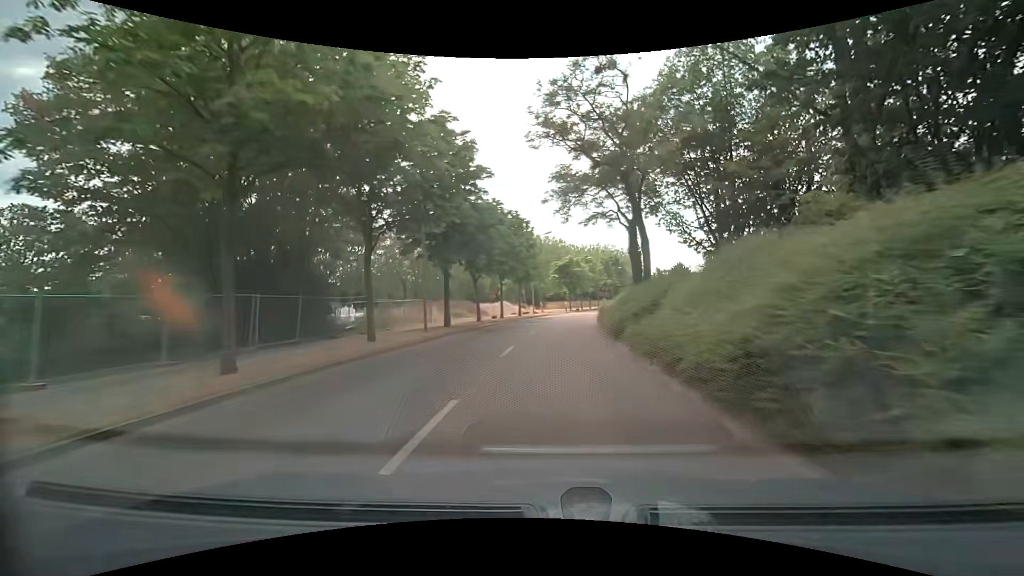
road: tertiary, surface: asphalt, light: Day
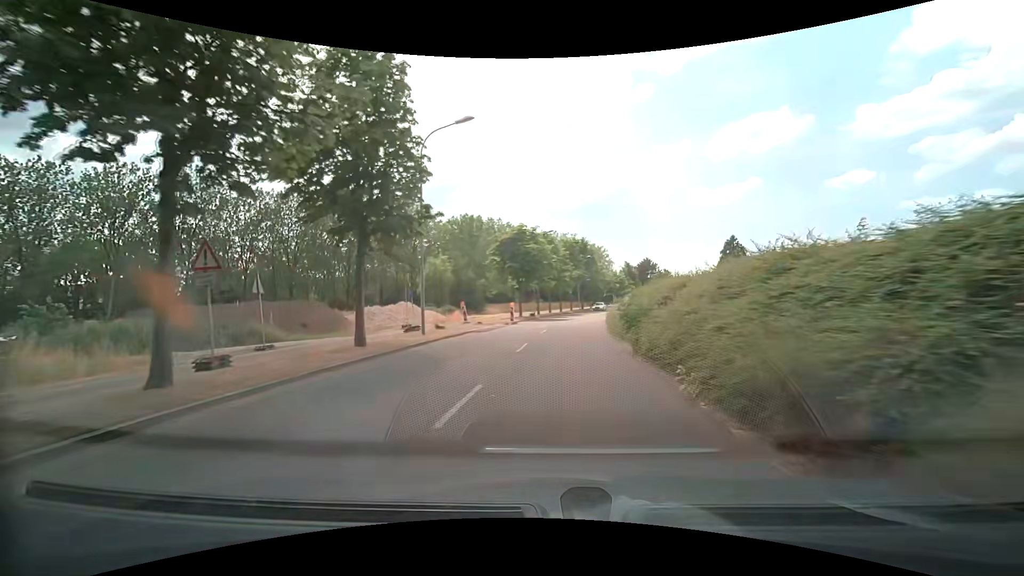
(+1.6, +34.2) m; +6°
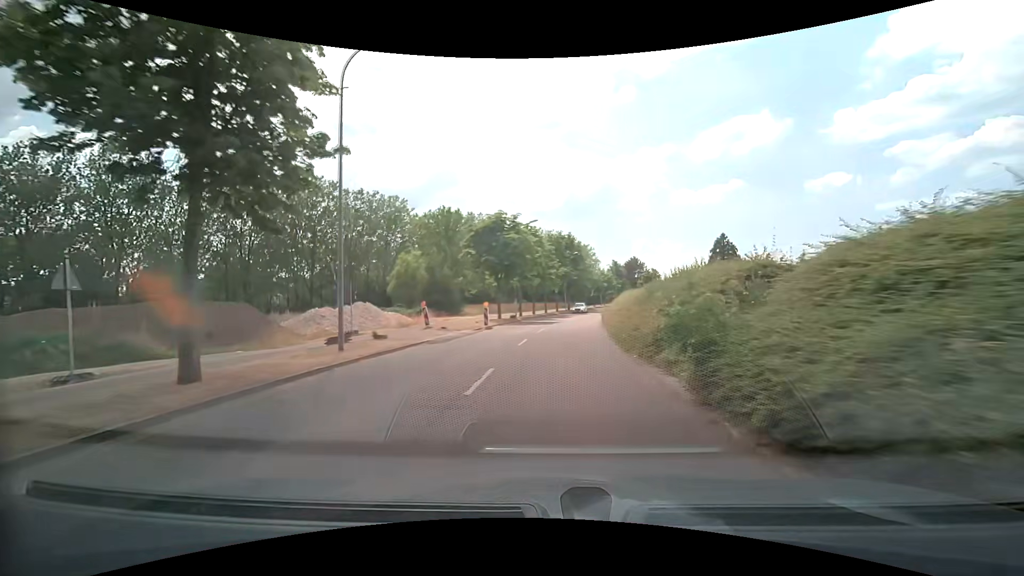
(+0.1, +6.9) m; +2°
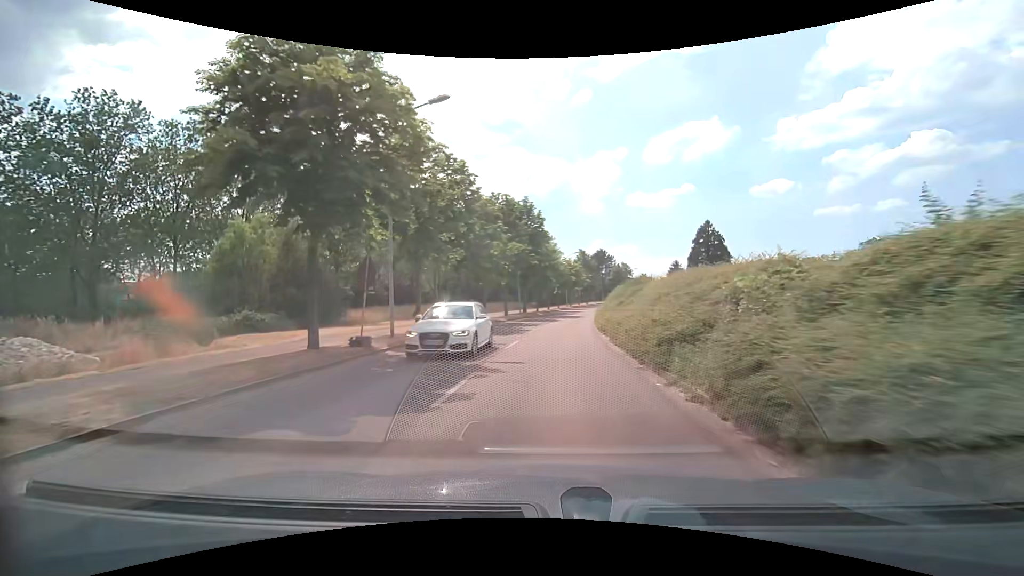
(+1.2, +27.7) m; +5°
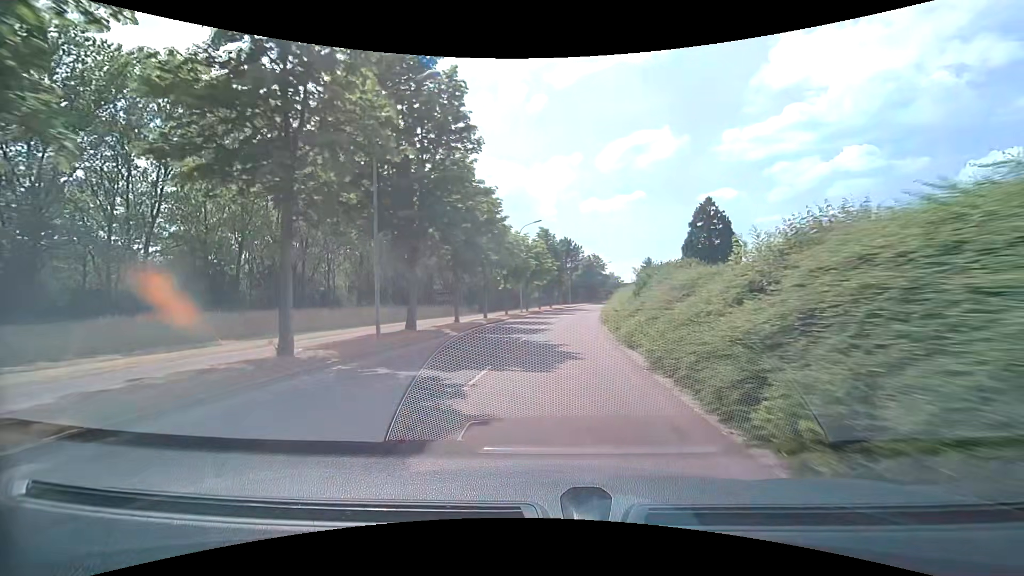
(+1.4, +34.5) m; +5°
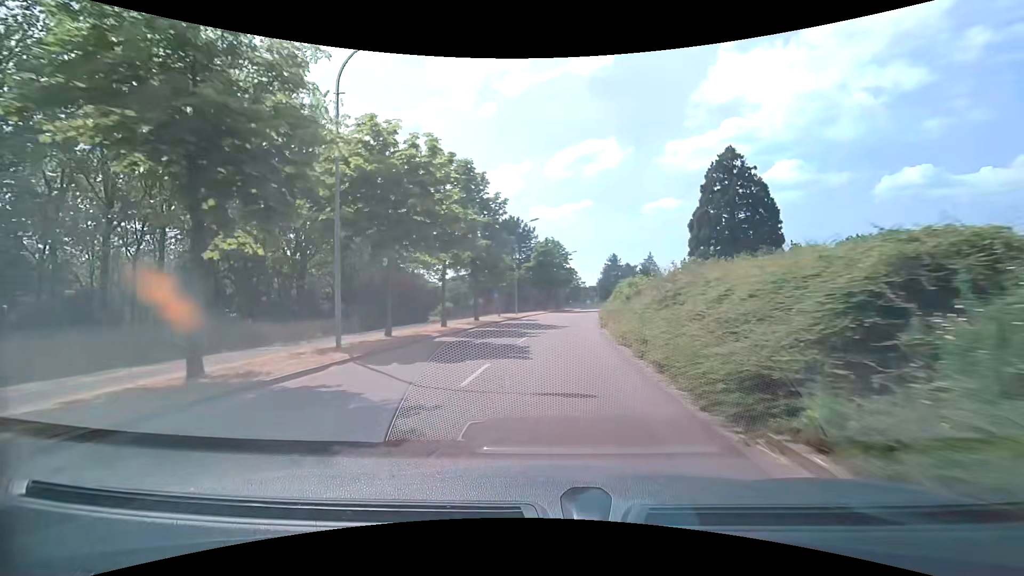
(+1.8, +35.4) m; +6°
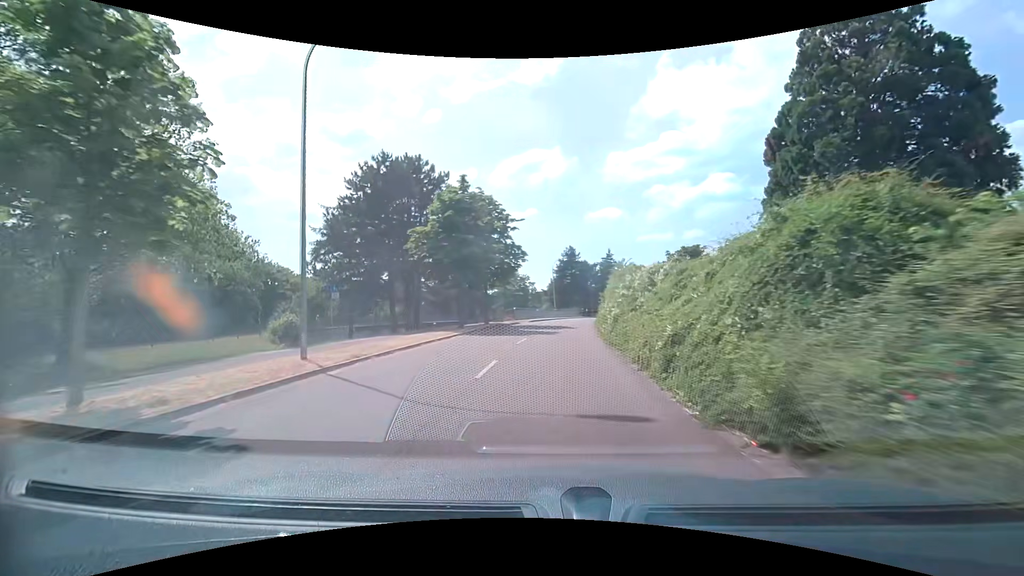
(+1.8, +34.3) m; +6°
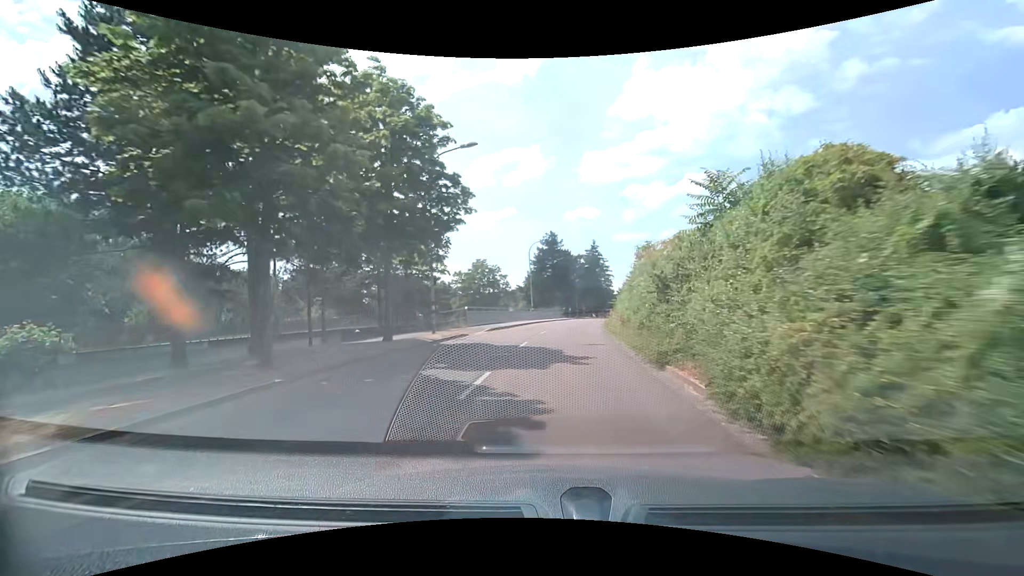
(+0.4, +20.1) m; +3°
(0, +10) (+1, +20) (+1, +30) (+3, +40) (+4, +50) (+6, +60) (+8, +69) (+10, +79) (+12, +89) (+14, +99) m
